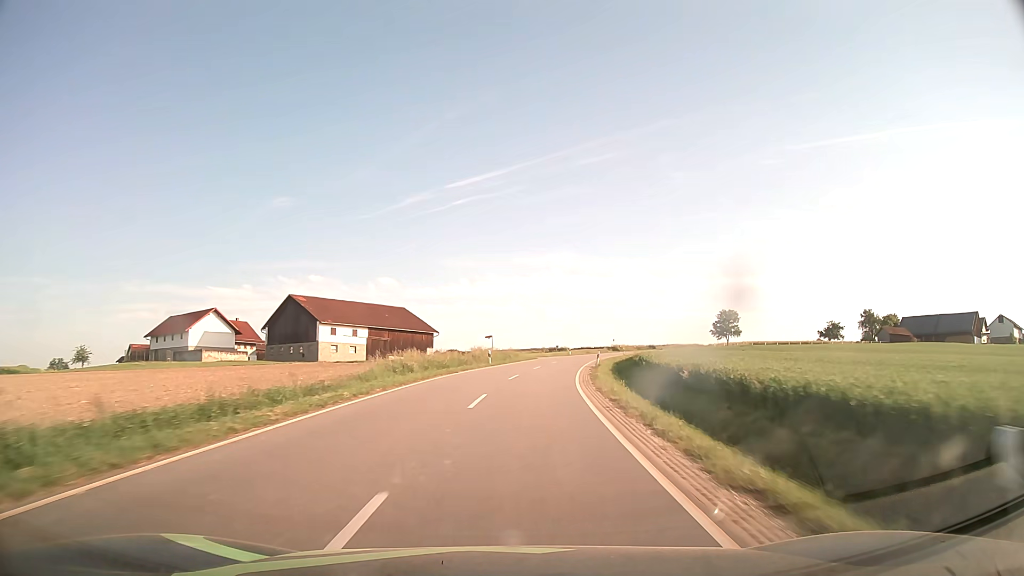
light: Day
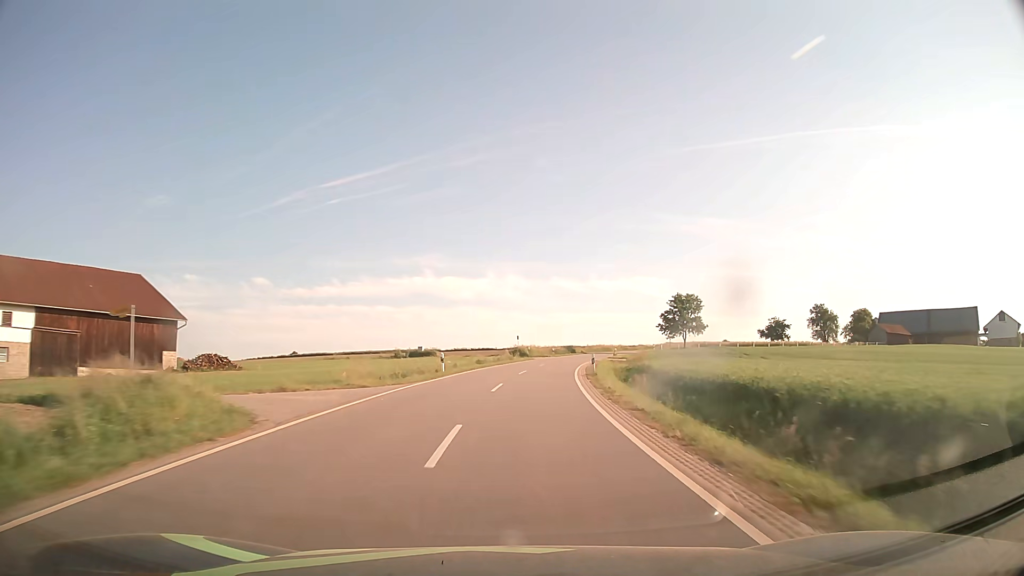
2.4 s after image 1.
(+5.0, +55.3) m; +11°
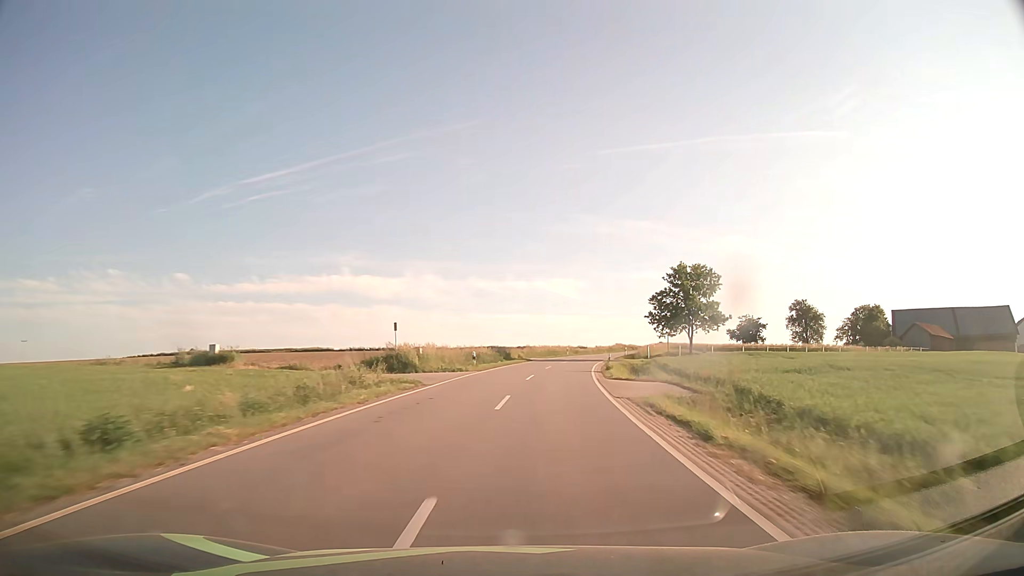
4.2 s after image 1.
(+2.6, +41.8) m; +7°
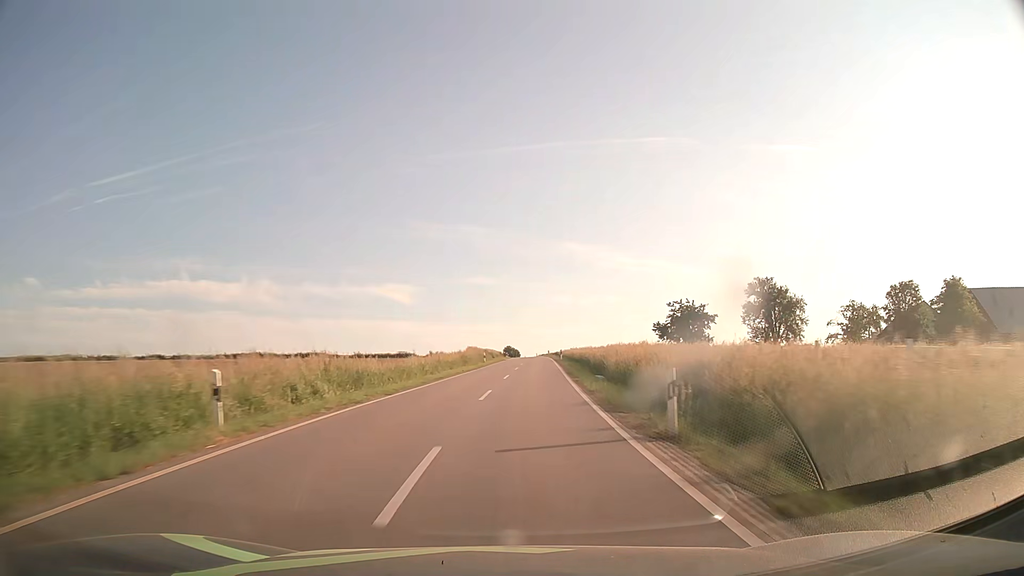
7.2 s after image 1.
(+9.2, +69.2) m; +14°
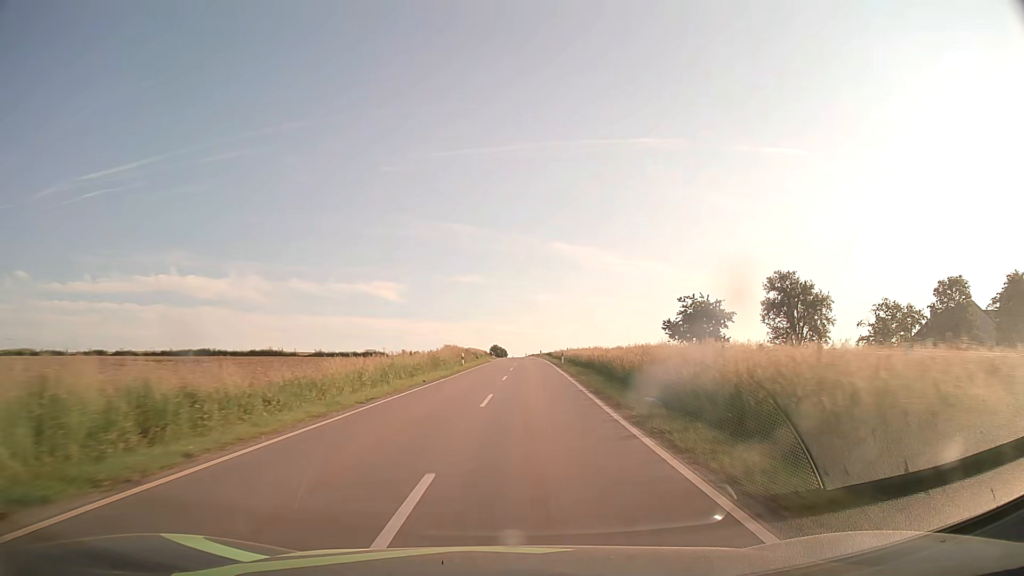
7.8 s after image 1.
(+0.2, +14.0) m; +1°
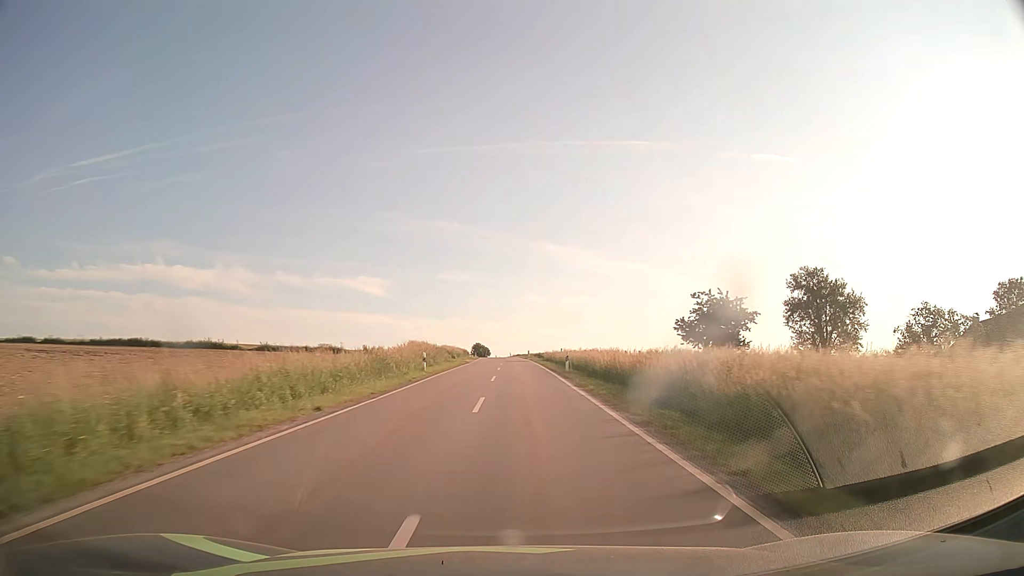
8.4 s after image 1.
(+0.1, +14.0) m; +1°
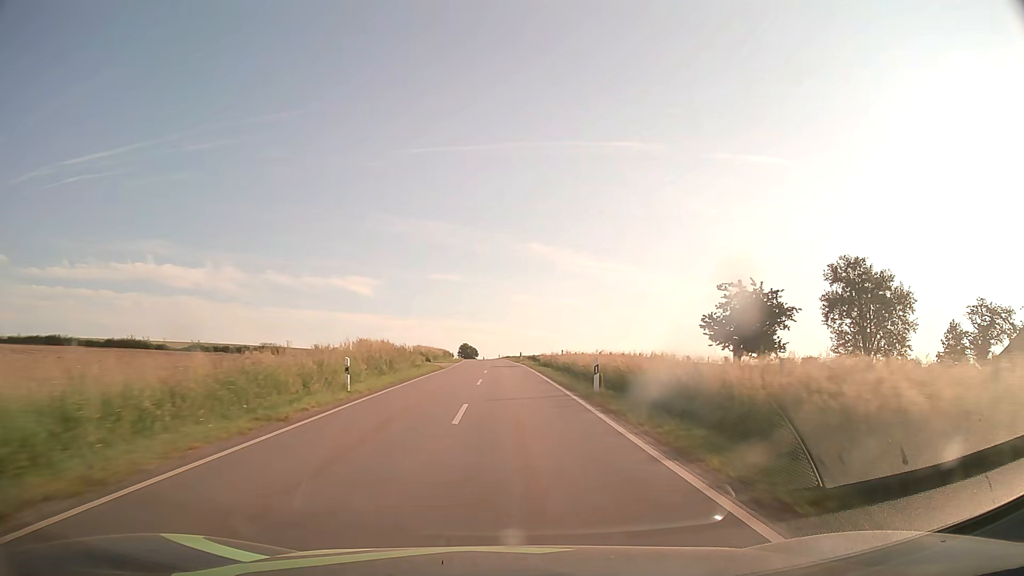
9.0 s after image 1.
(+0.2, +14.0) m; +1°
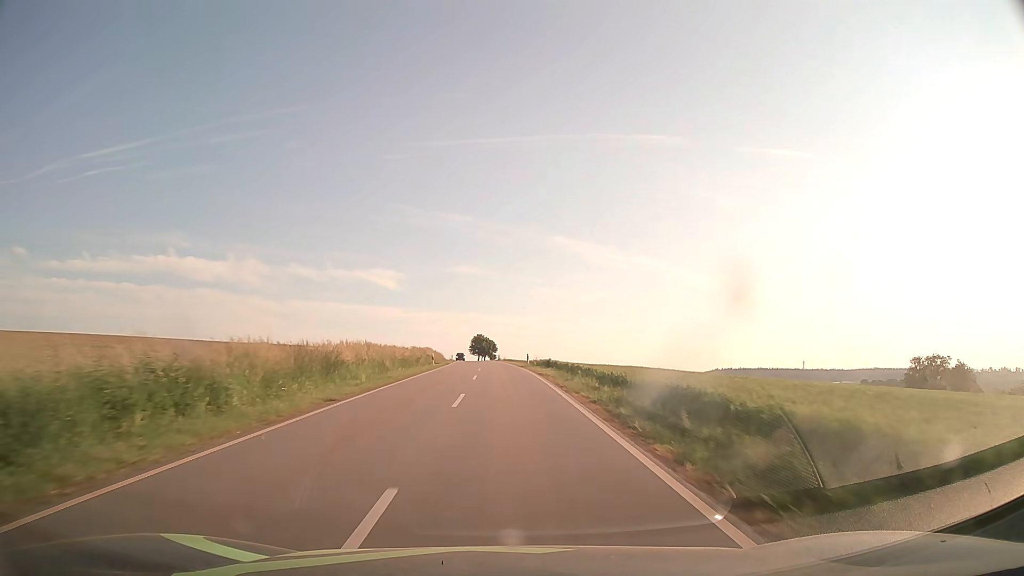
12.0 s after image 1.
(-0.9, +70.3) m; -2°
(0, +10) (0, +20) (0, +30) (-1, +40) (-1, +50) (-1, +60) (-2, +70) (-2, +80) (-3, +90) (-3, +100) m
